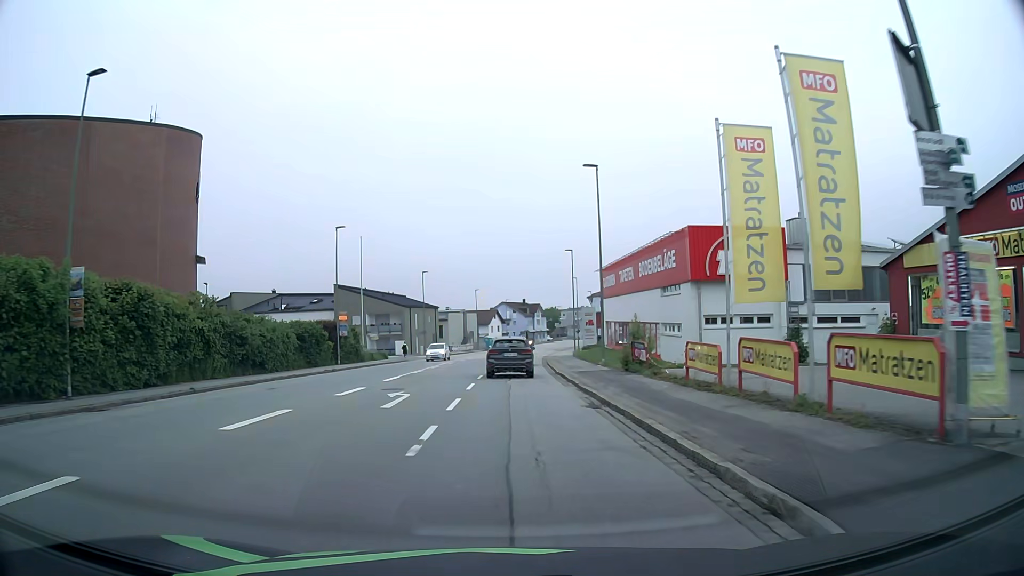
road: tertiary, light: Day
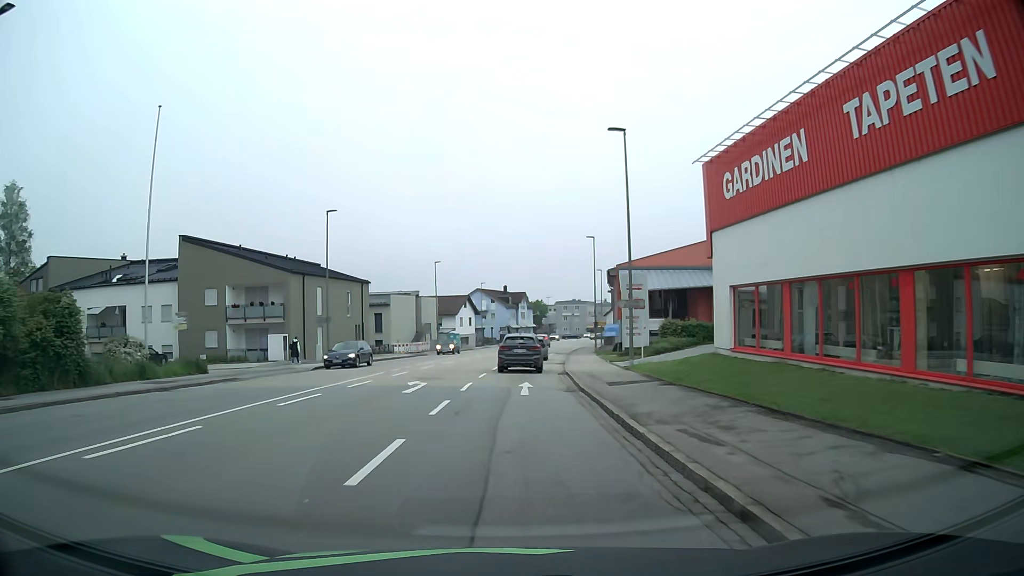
(+0.5, +38.0) m; +1°
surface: asphalt
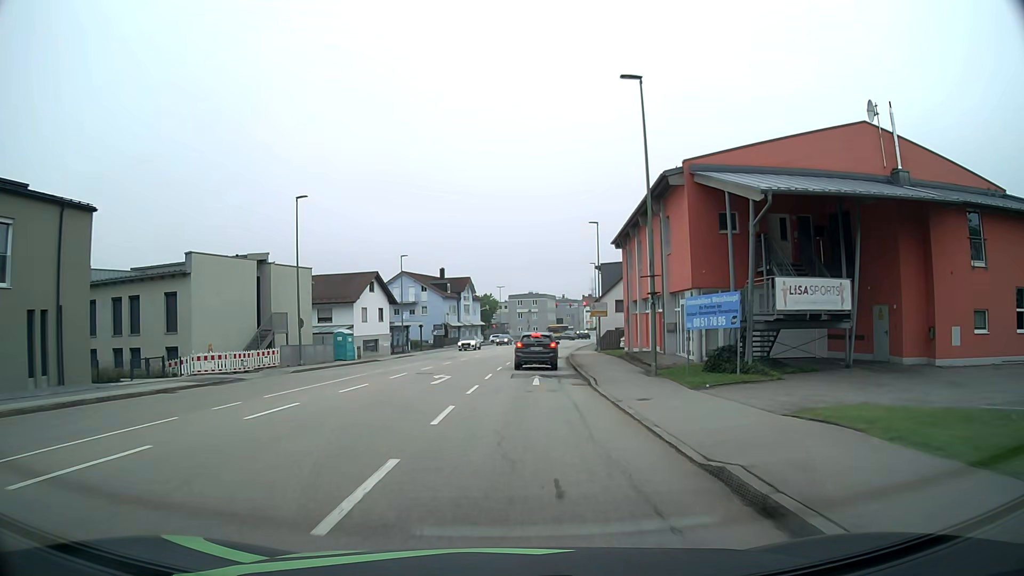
(+1.4, +37.9) m; +5°
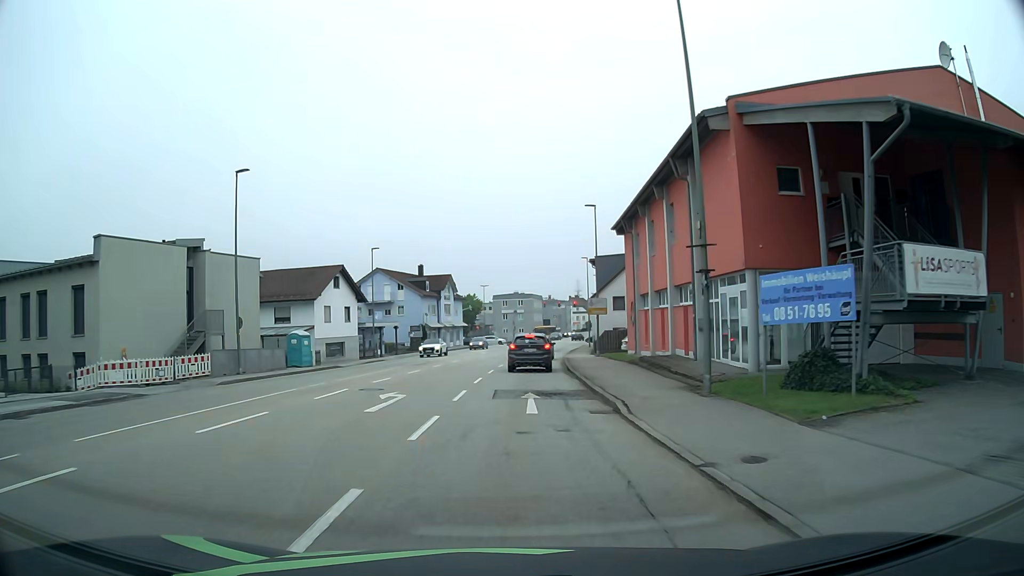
(+0.1, +7.6) m; +2°
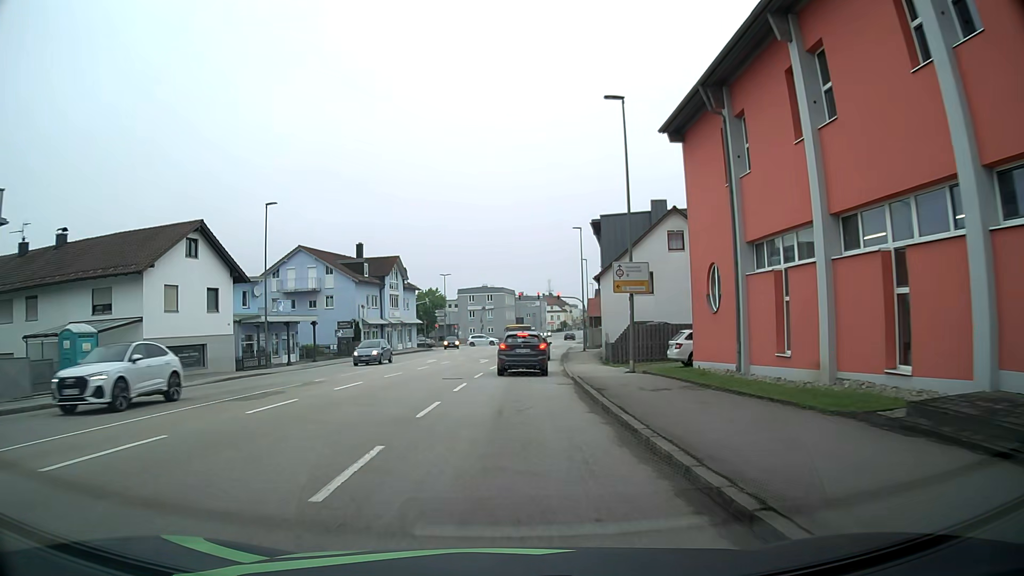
(+0.5, +21.3) m; +2°
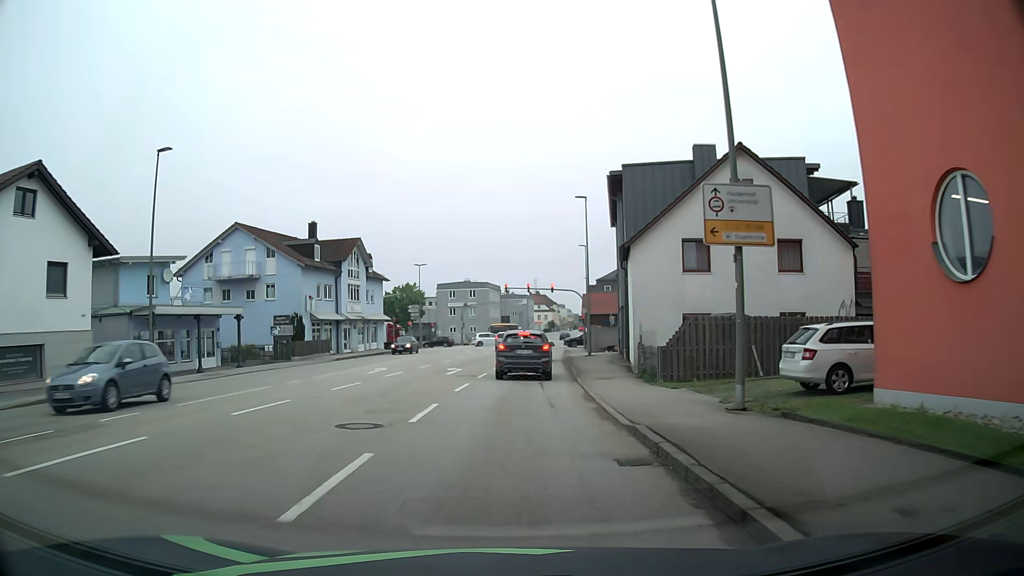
(+0.1, +12.6) m; +1°
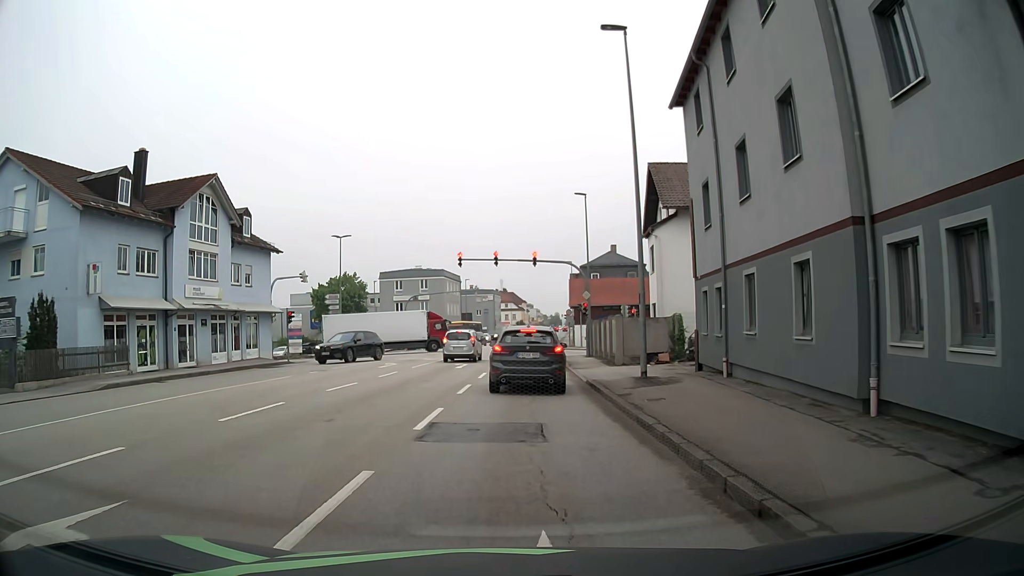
(+0.6, +24.7) m; +3°
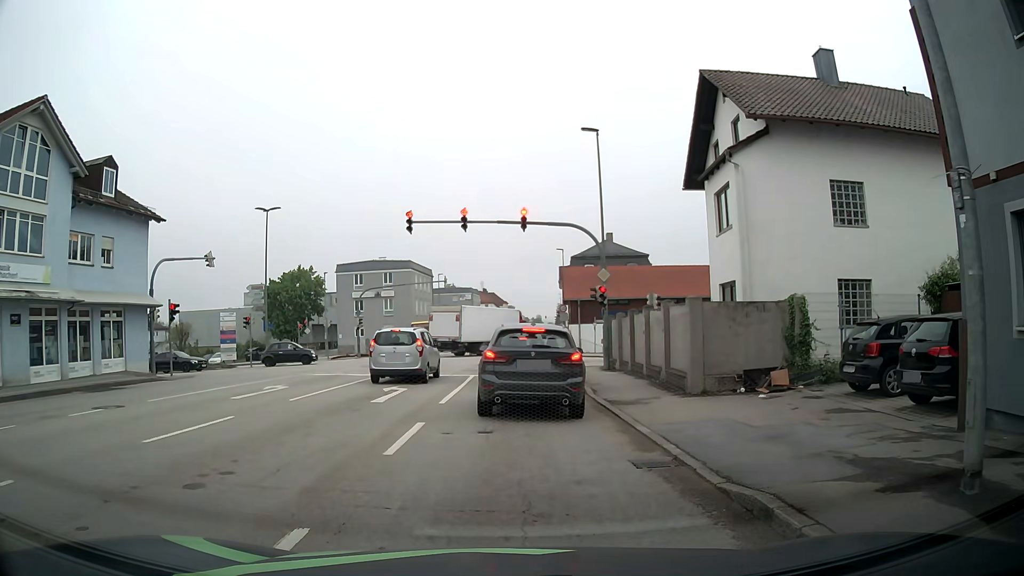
(+0.4, +13.9) m; 0°
(+1, +10) (+1, +20) (+1, +30) (+2, +40) (+2, +50) (+3, +60) (+4, +70) (+4, +80) (+5, +90) (+5, +100) m
